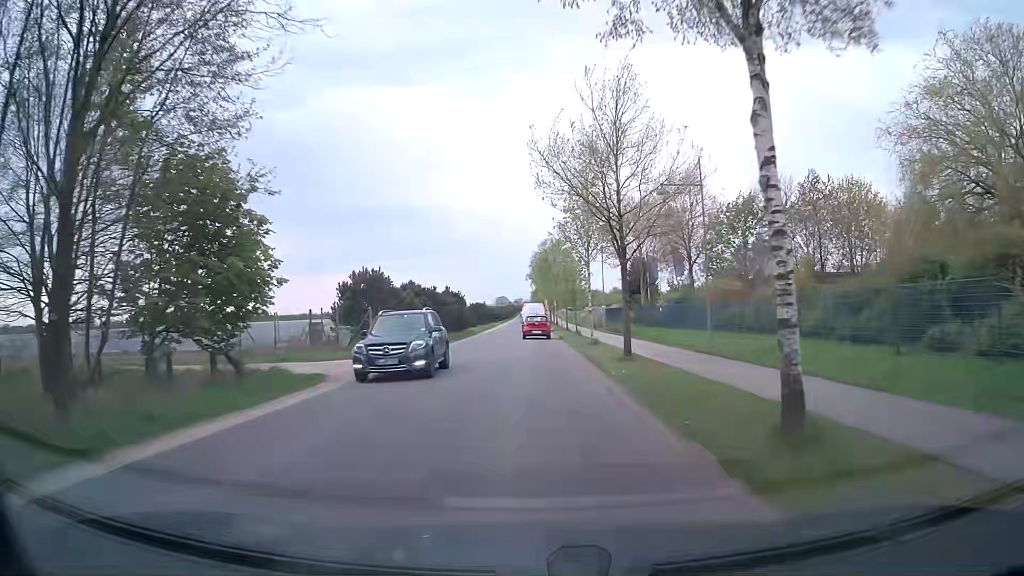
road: tertiary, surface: asphalt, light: Day
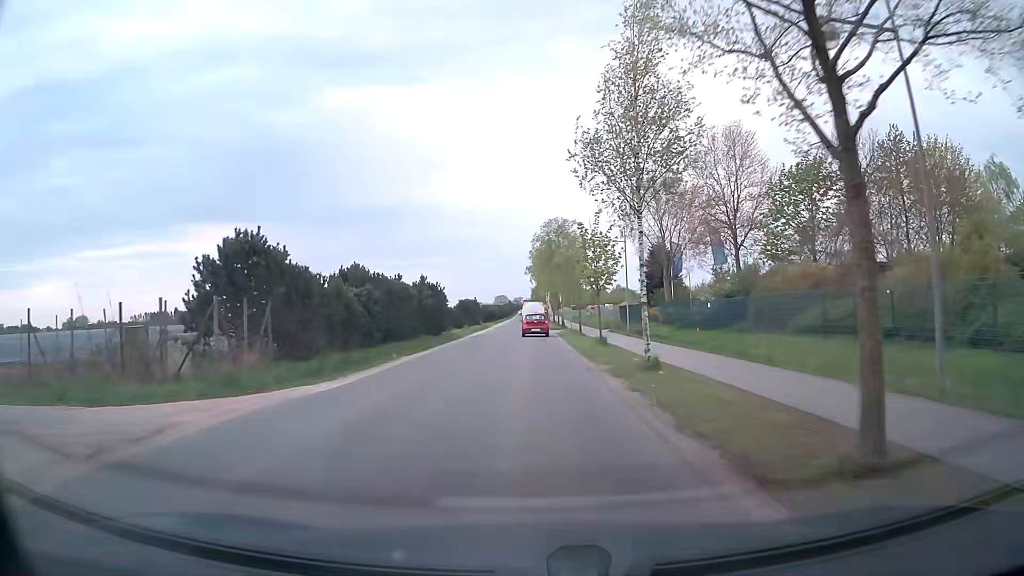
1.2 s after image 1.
(-0.1, +14.9) m; 0°
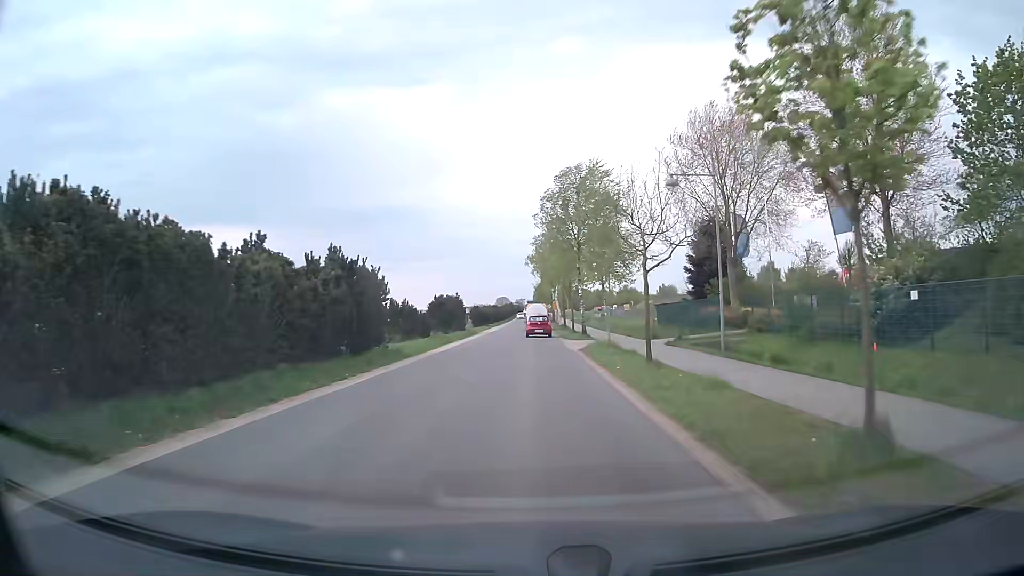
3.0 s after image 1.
(-0.1, +22.1) m; 0°
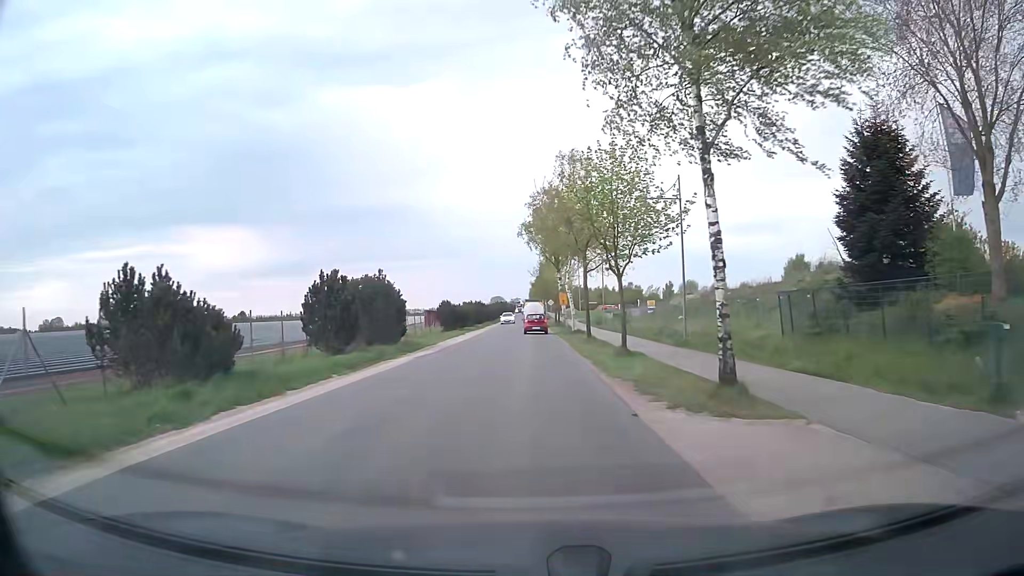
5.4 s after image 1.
(-0.2, +29.4) m; 0°
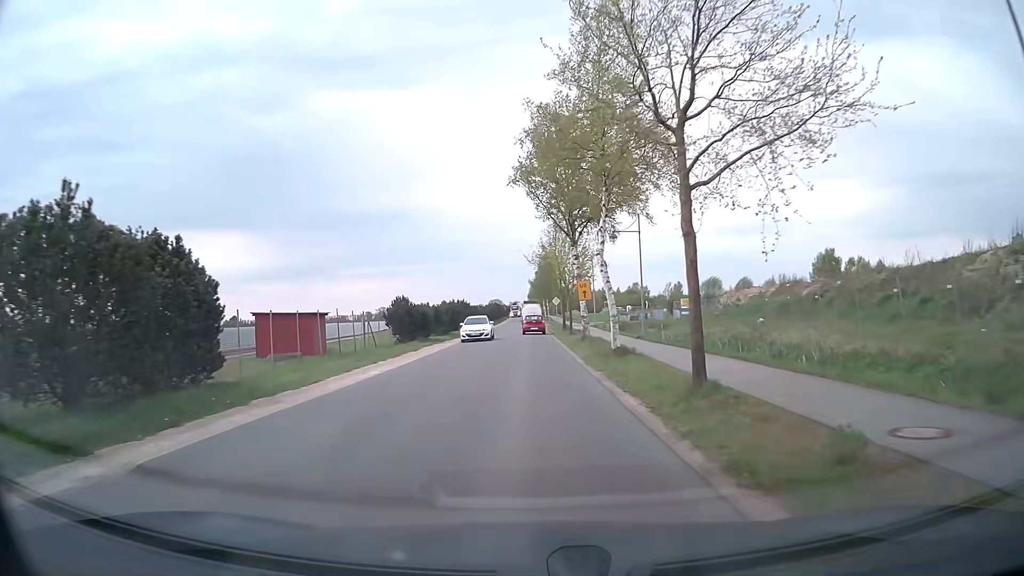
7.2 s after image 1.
(-0.1, +22.1) m; -1°
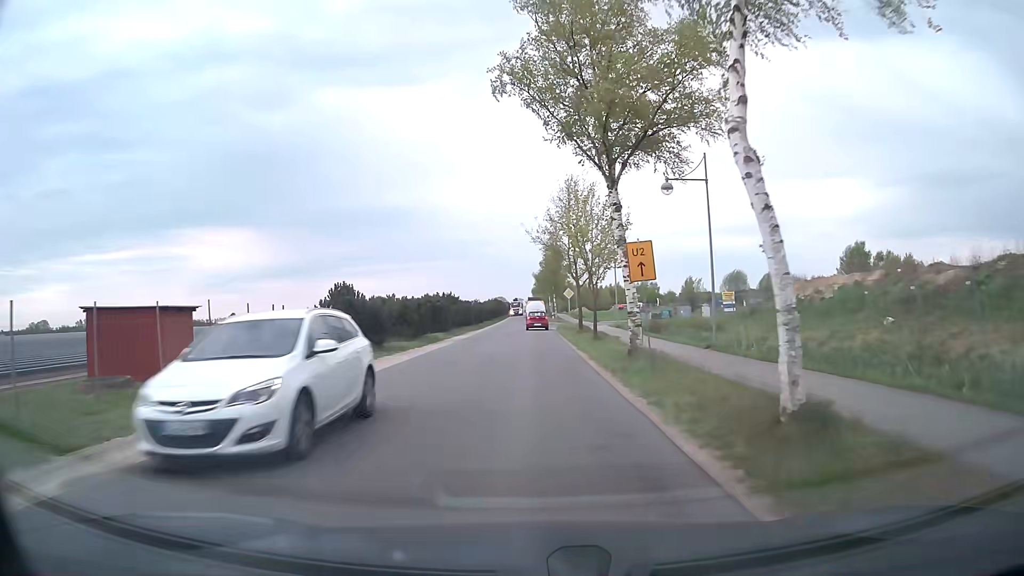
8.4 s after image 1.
(0.0, +14.7) m; 0°
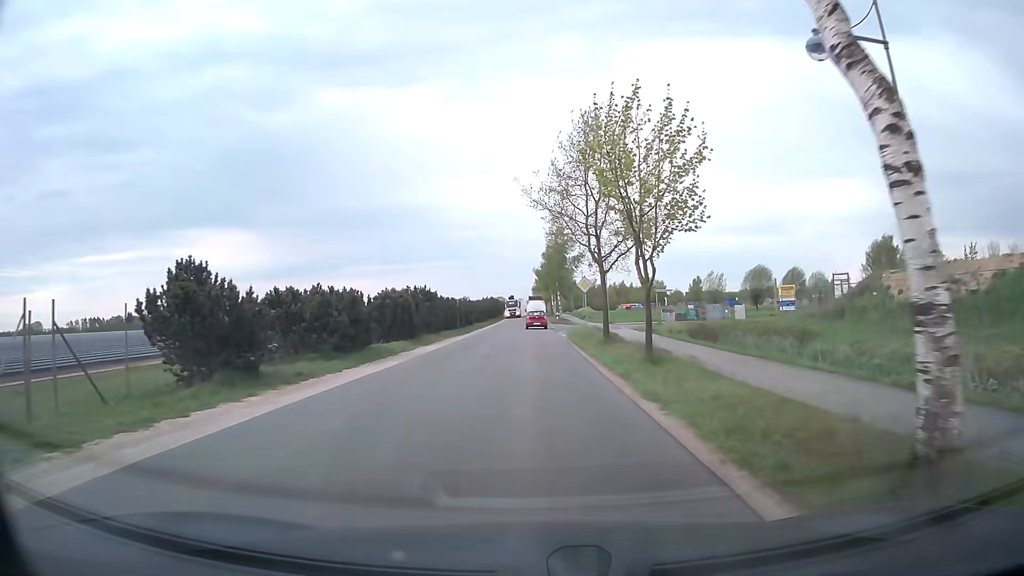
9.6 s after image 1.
(0.0, +13.8) m; 0°
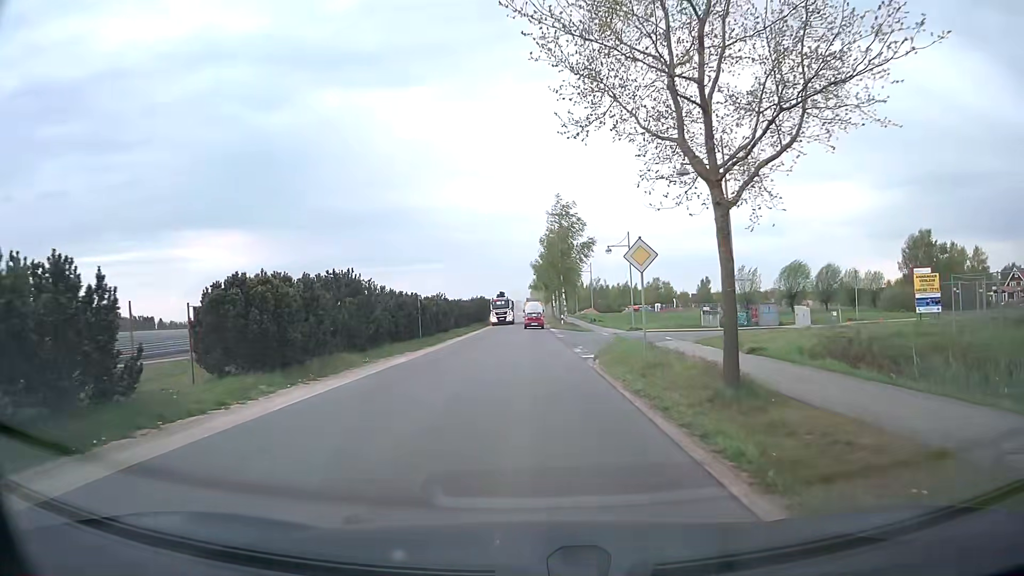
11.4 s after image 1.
(+0.1, +17.5) m; 0°
(0, +10) (0, +20) (+3, +30) (+10, +36) (+20, +38) (+30, +39) (+40, +41) (+50, +43) (+59, +46) (+69, +49) m
